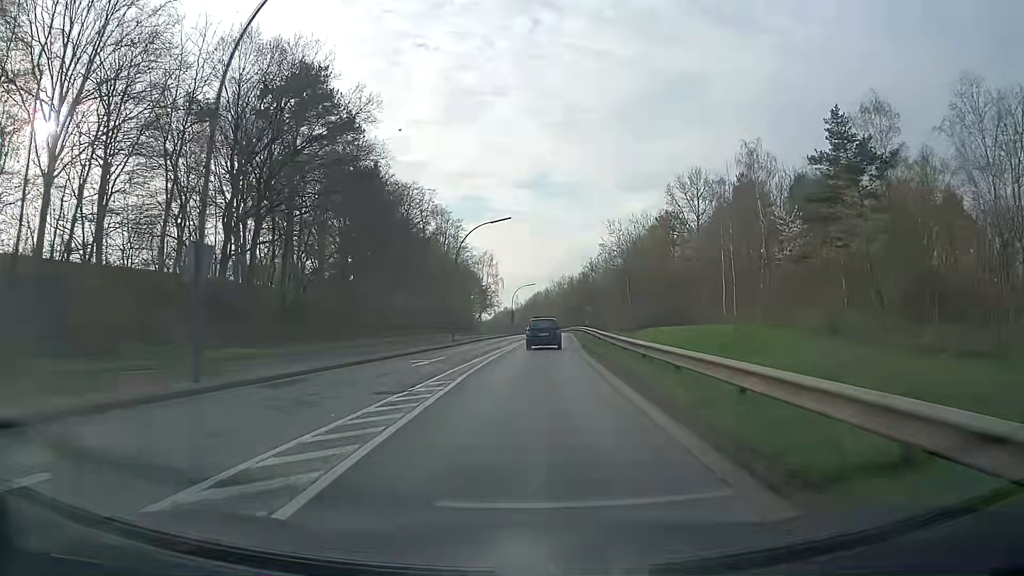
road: secondary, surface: asphalt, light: Day
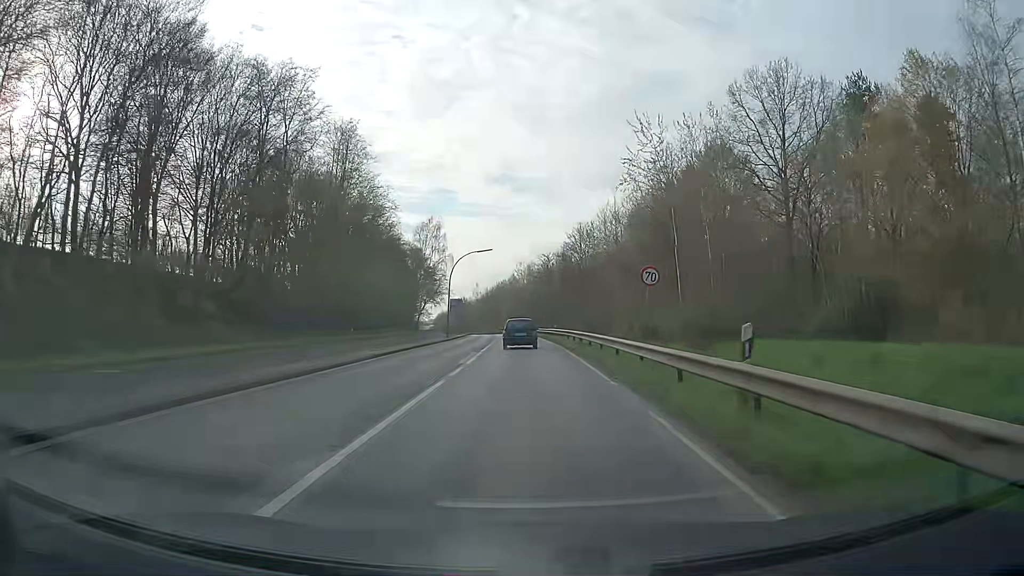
(+1.2, +45.2) m; +3°
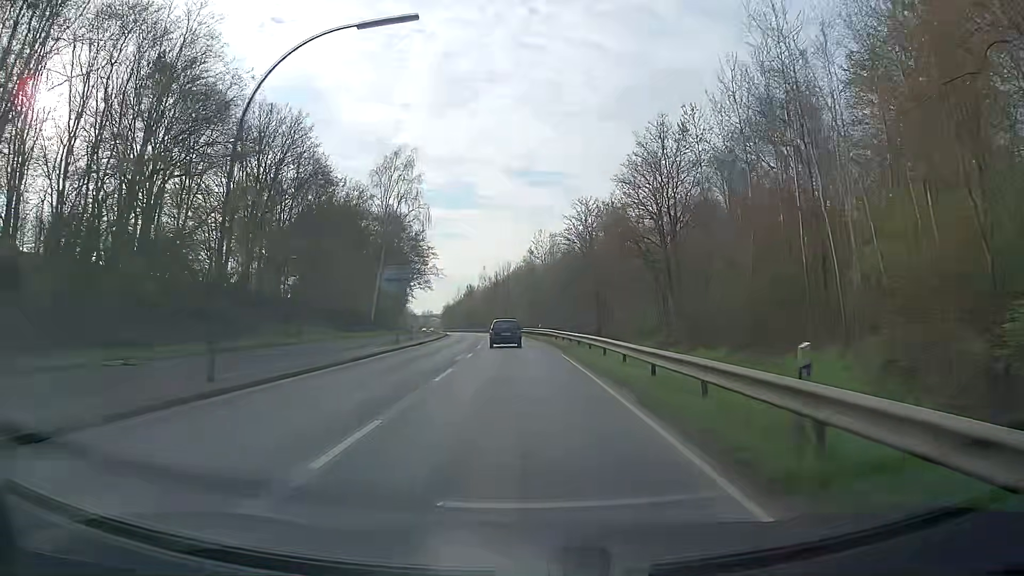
(-0.6, +46.3) m; -1°
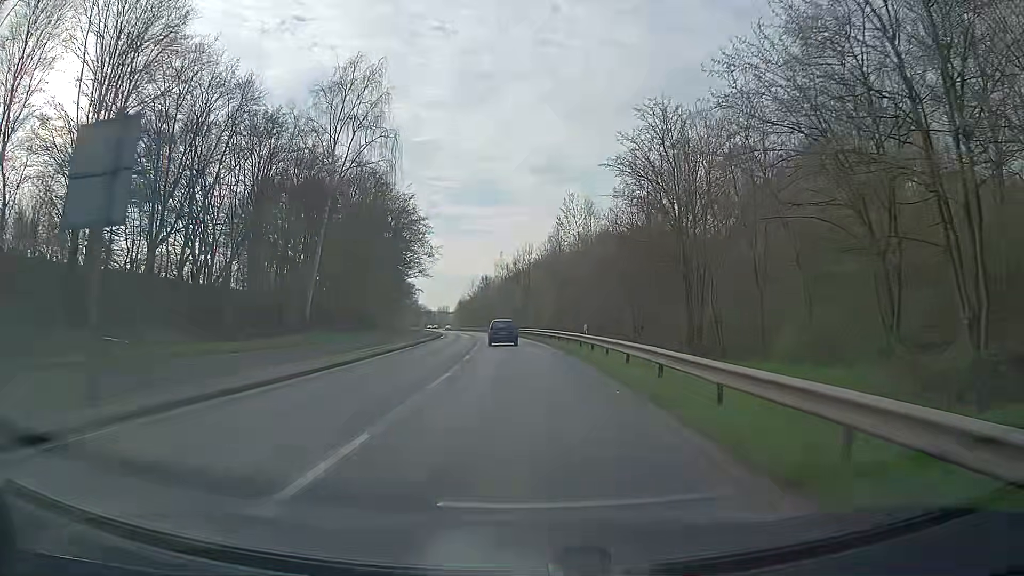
(-0.7, +28.4) m; -3°
(0, +10) (0, +20) (0, +30) (-1, +40) (-2, +50) (-2, +60) (-3, +70) (-5, +80) (-6, +90) (-7, +100) m
